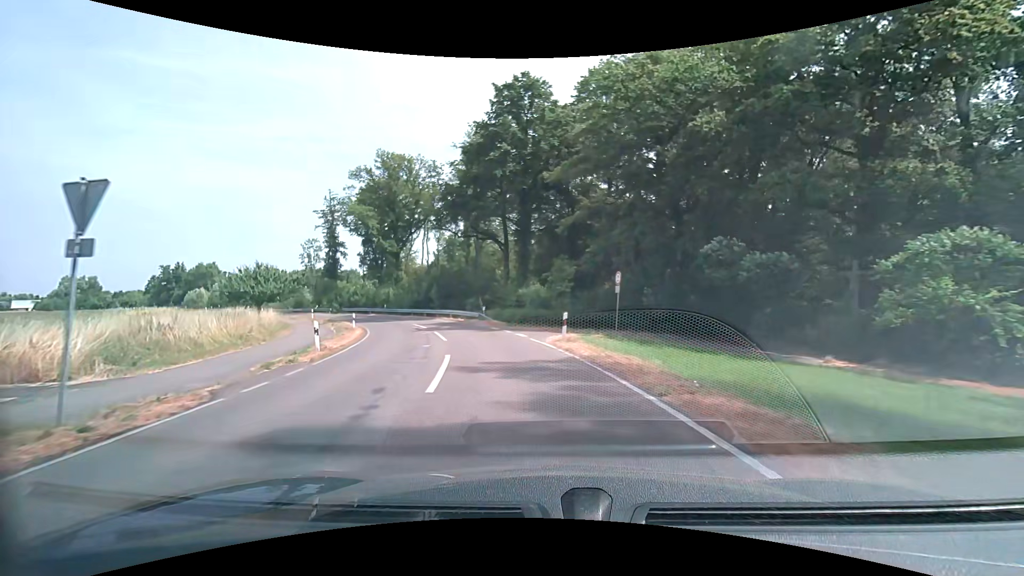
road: tertiary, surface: asphalt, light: Day
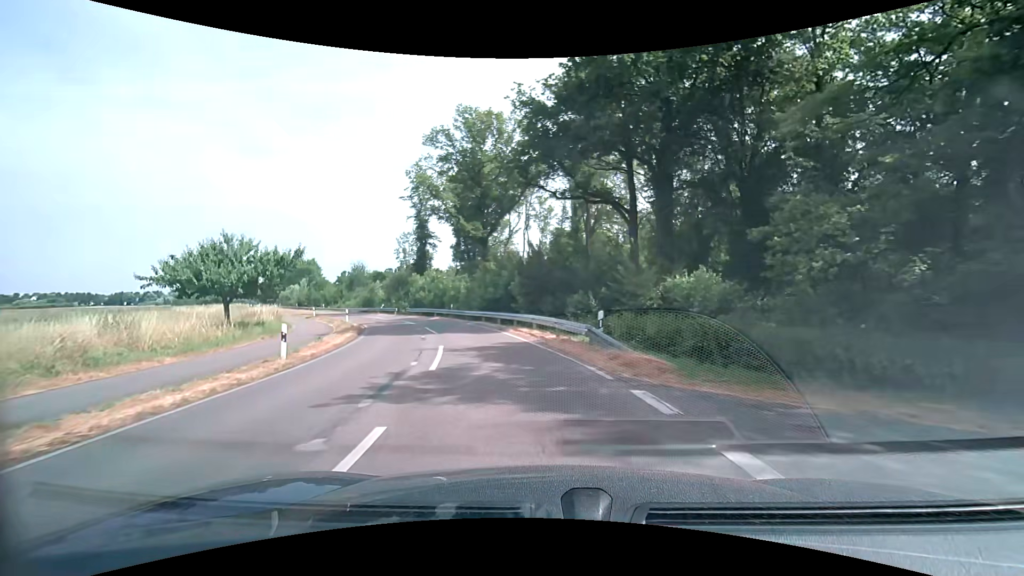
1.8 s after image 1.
(-2.3, +20.5) m; -13°
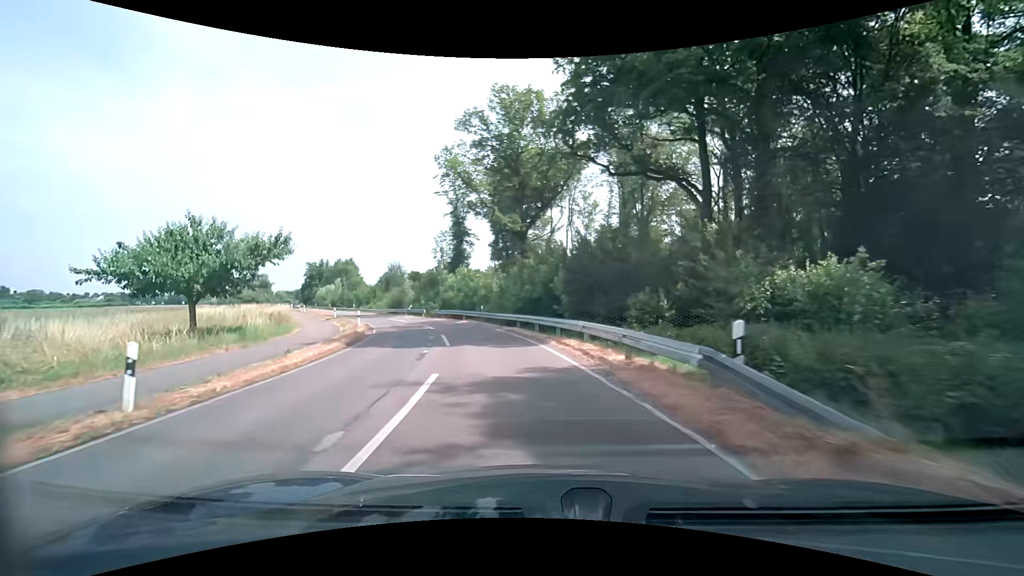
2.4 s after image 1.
(-0.3, +6.7) m; -4°
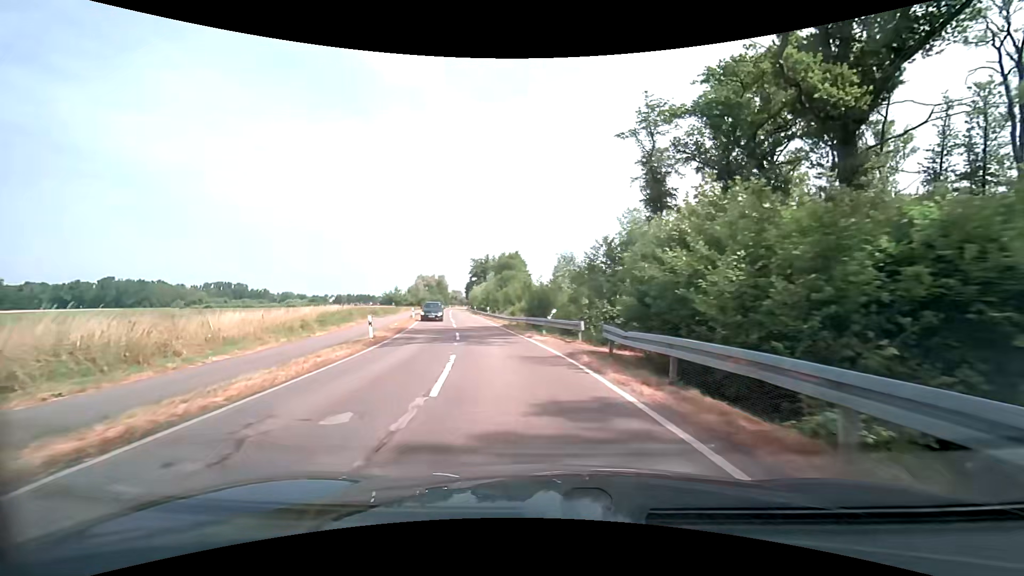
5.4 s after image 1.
(-6.4, +33.0) m; -20°
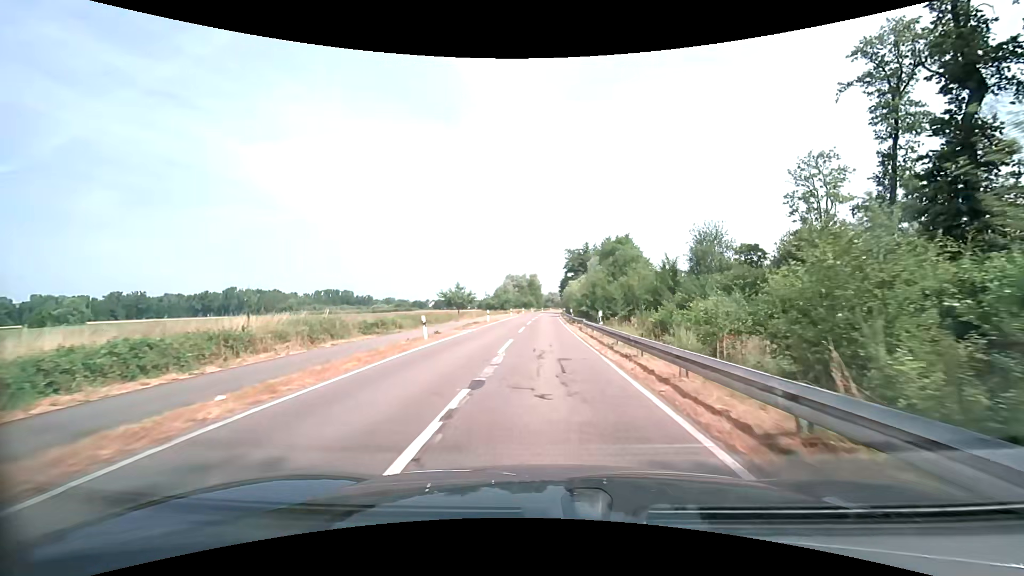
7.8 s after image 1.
(-4.0, +28.6) m; -13°
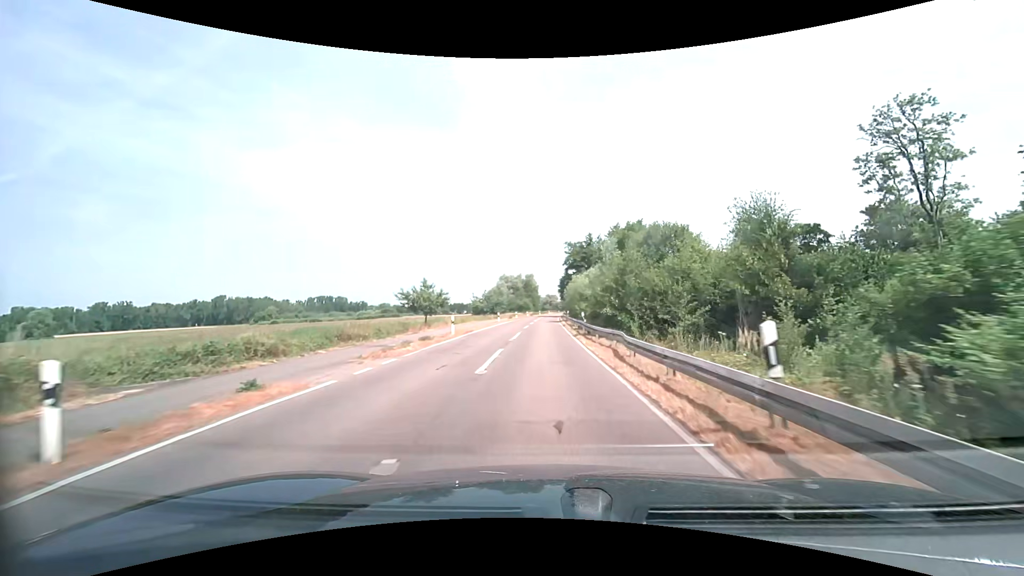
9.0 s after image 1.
(0.0, +16.0) m; 0°
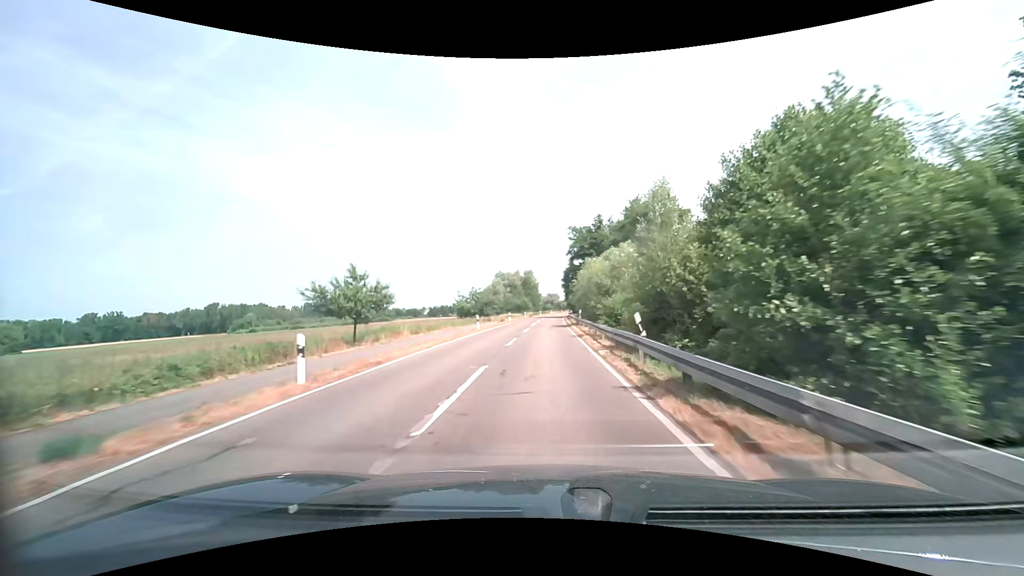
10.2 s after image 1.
(0.0, +17.3) m; 0°
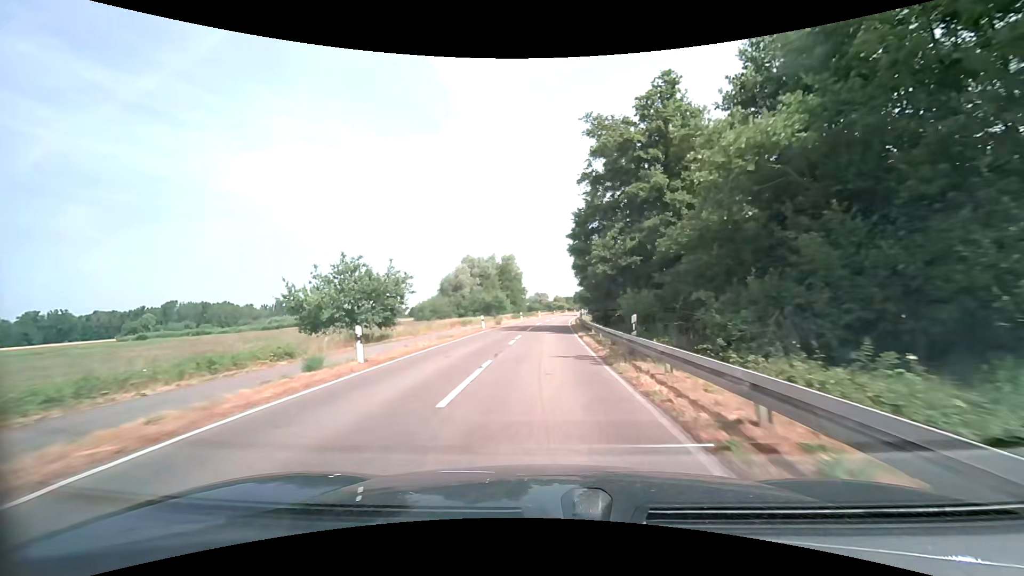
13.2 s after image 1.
(+0.4, +47.1) m; +1°
(0, +10) (0, +20) (0, +30) (0, +40) (+1, +50) (+1, +60) (+2, +70) (+3, +80) (+4, +90) (+5, +100) m
